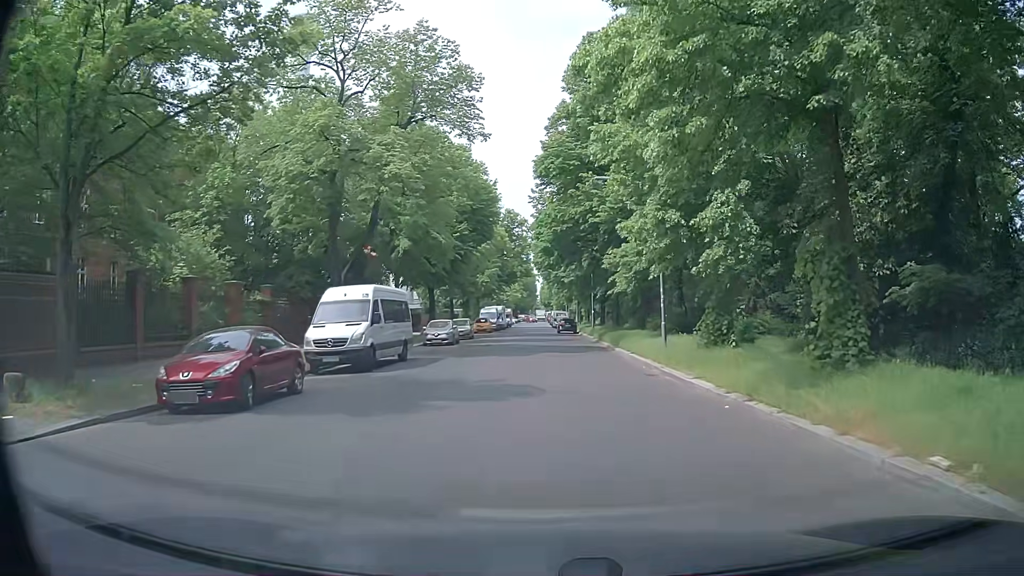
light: Day
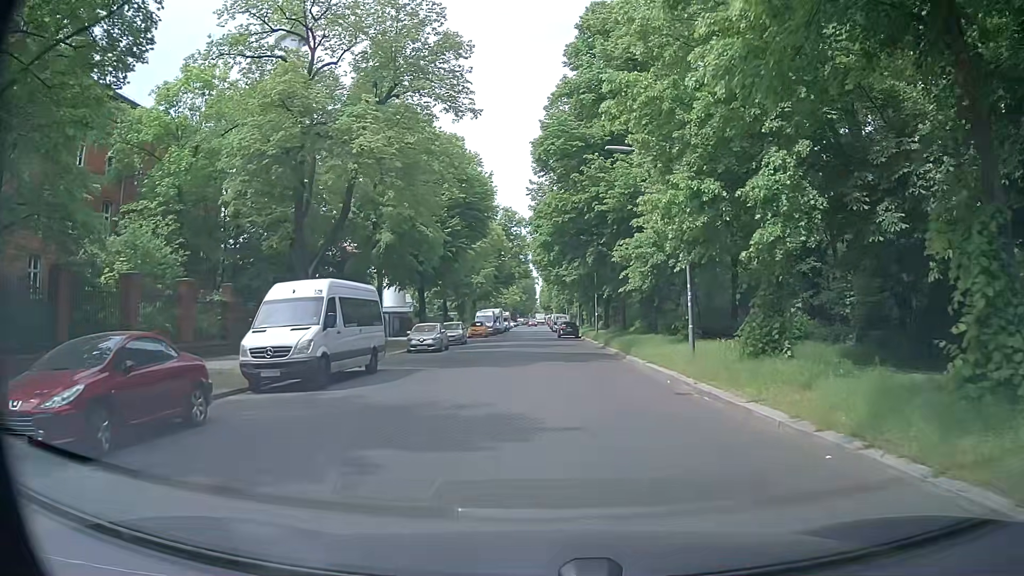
(0.0, +4.4) m; -1°
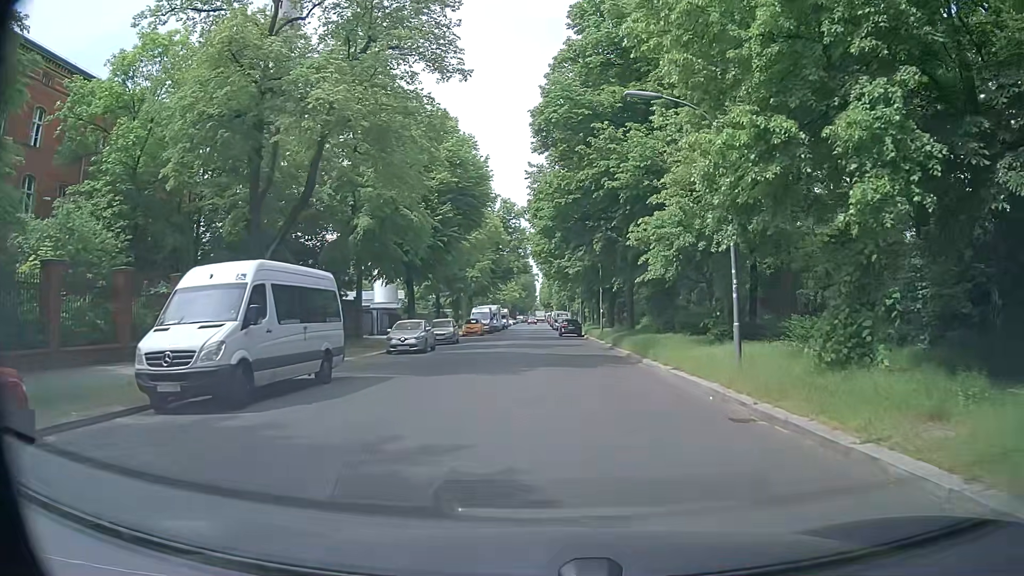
(0.0, +4.4) m; +1°
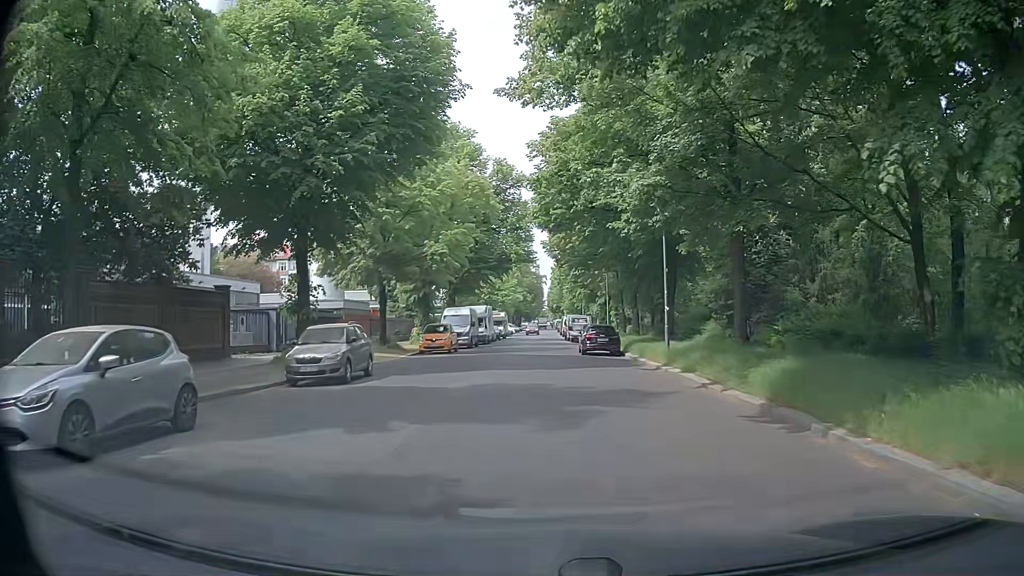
(-0.1, +23.0) m; -2°
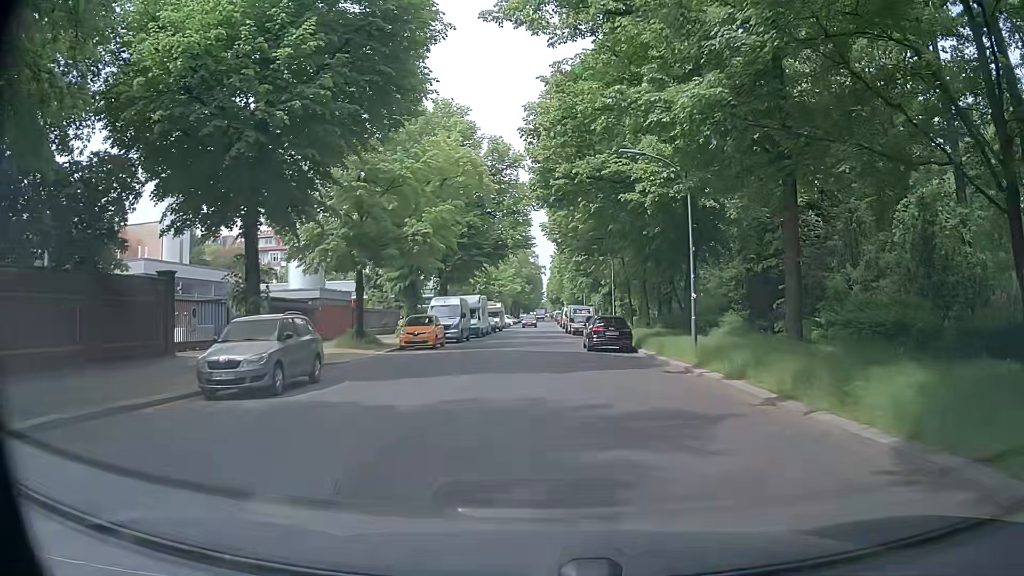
(0.0, +4.6) m; +1°
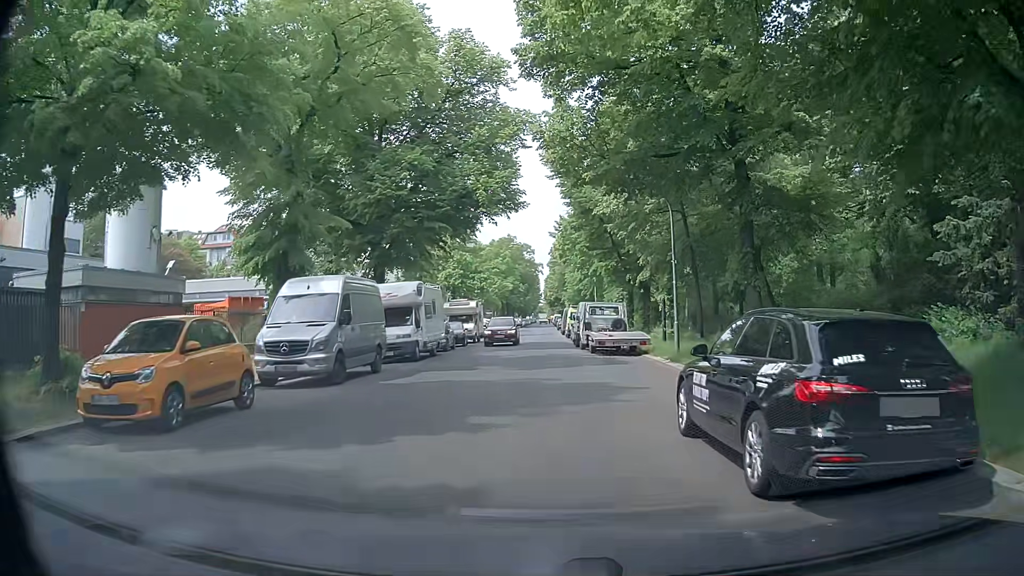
(+0.2, +21.9) m; -1°
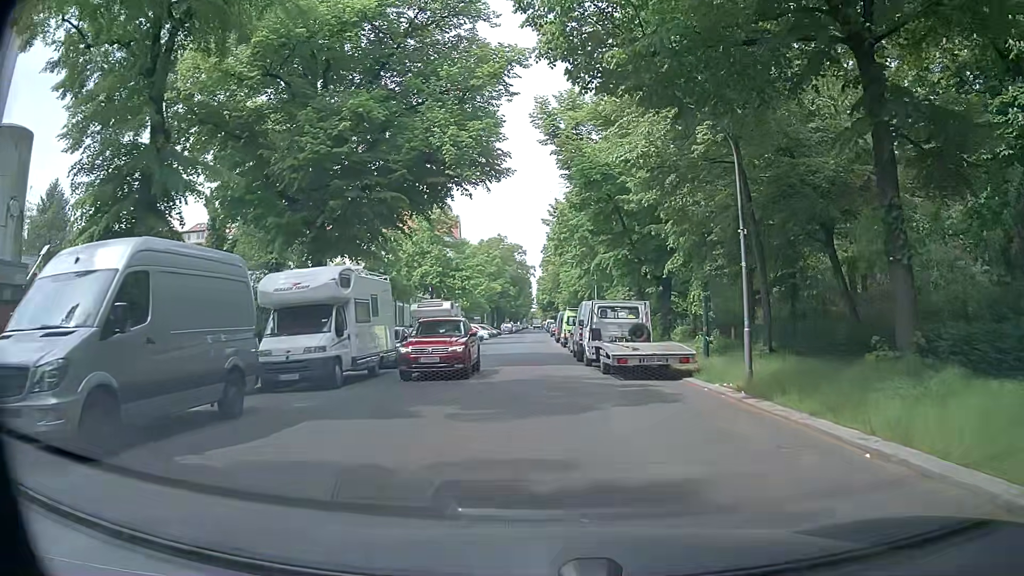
(+0.1, +8.9) m; 0°
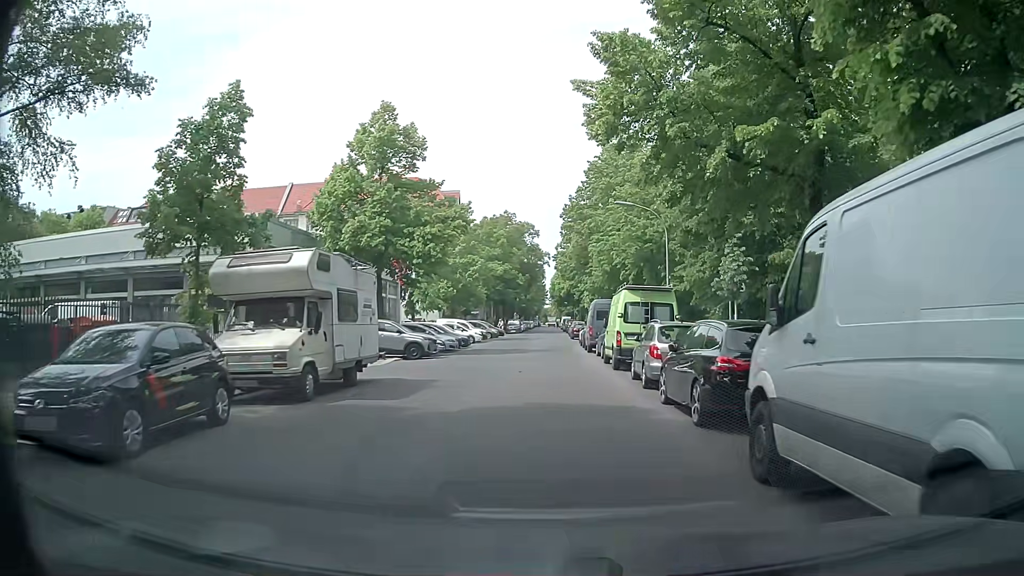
(0.0, +24.1) m; +1°
(0, +10) (0, +20) (-1, +30) (-1, +40) (-1, +50) (-1, +60) (-1, +70) (-1, +80) (-1, +90) (-1, +100) m
